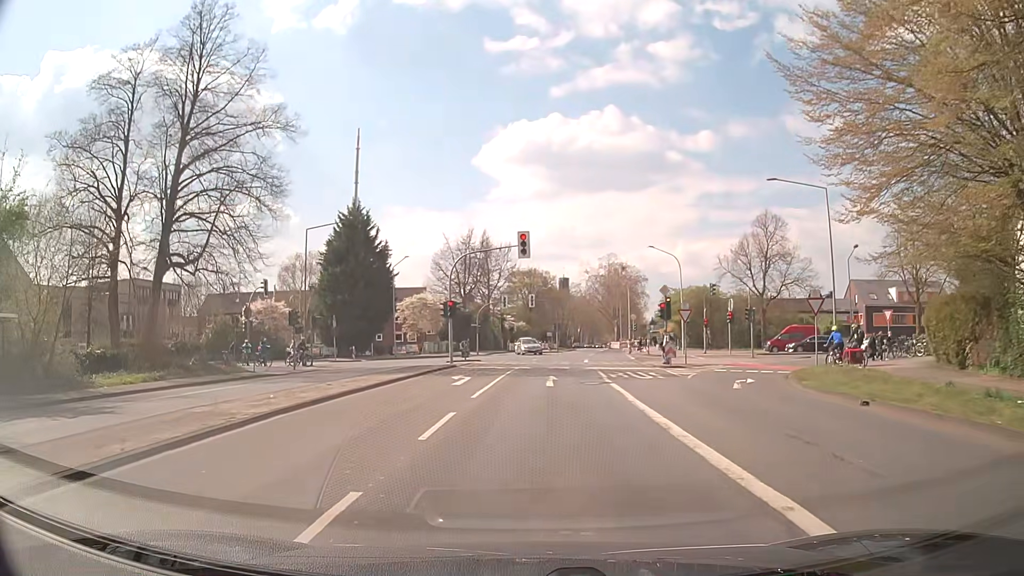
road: secondary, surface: asphalt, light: Day
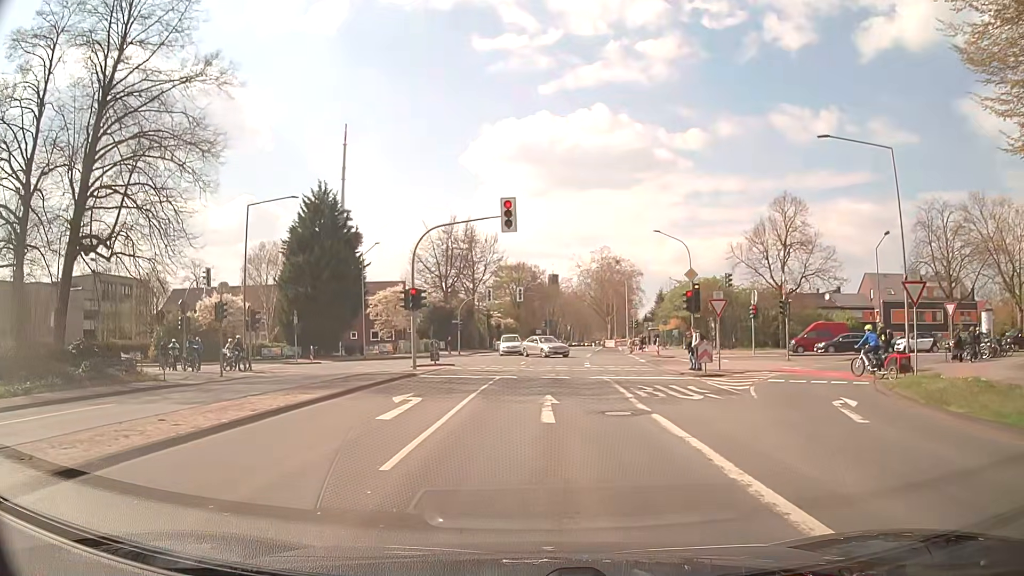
(0.0, +8.0) m; 0°
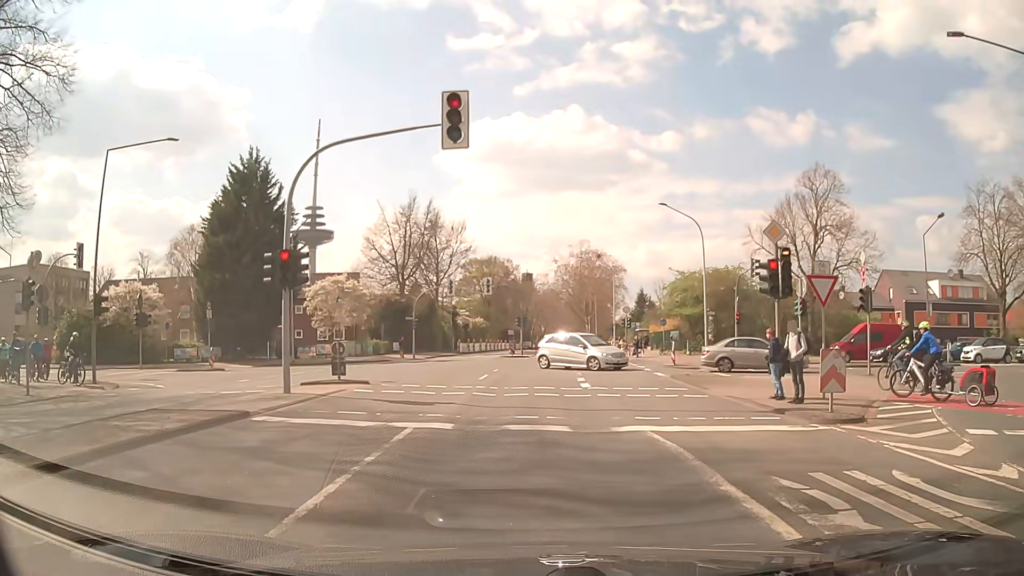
(+0.5, +11.8) m; +3°
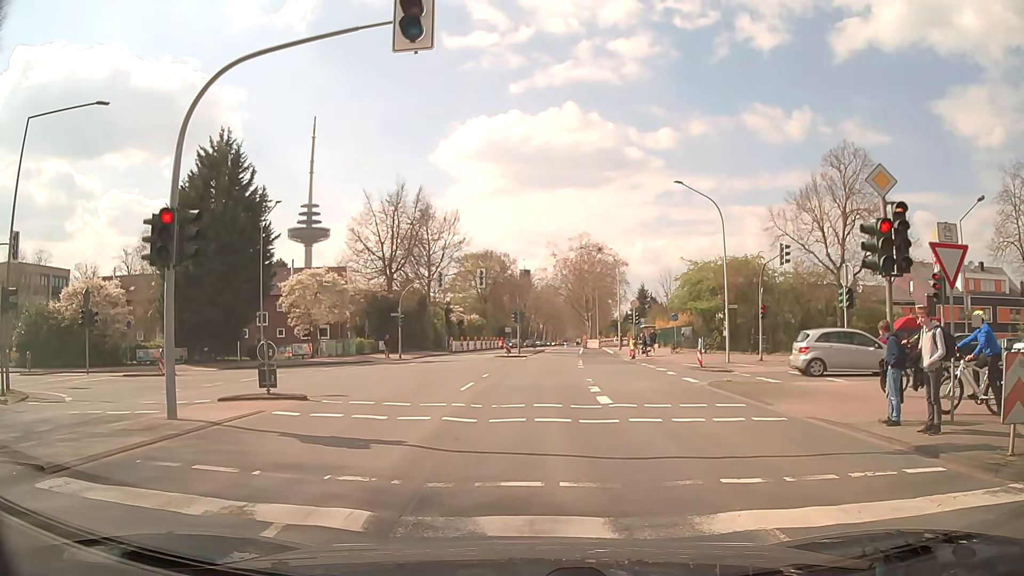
(0.0, +5.0) m; +1°
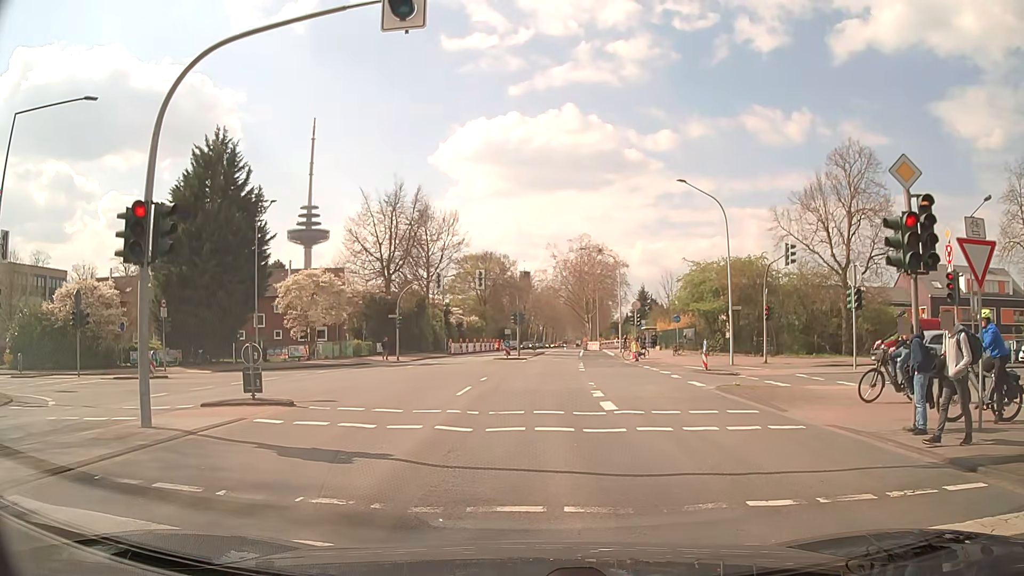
(0.0, +0.7) m; 0°
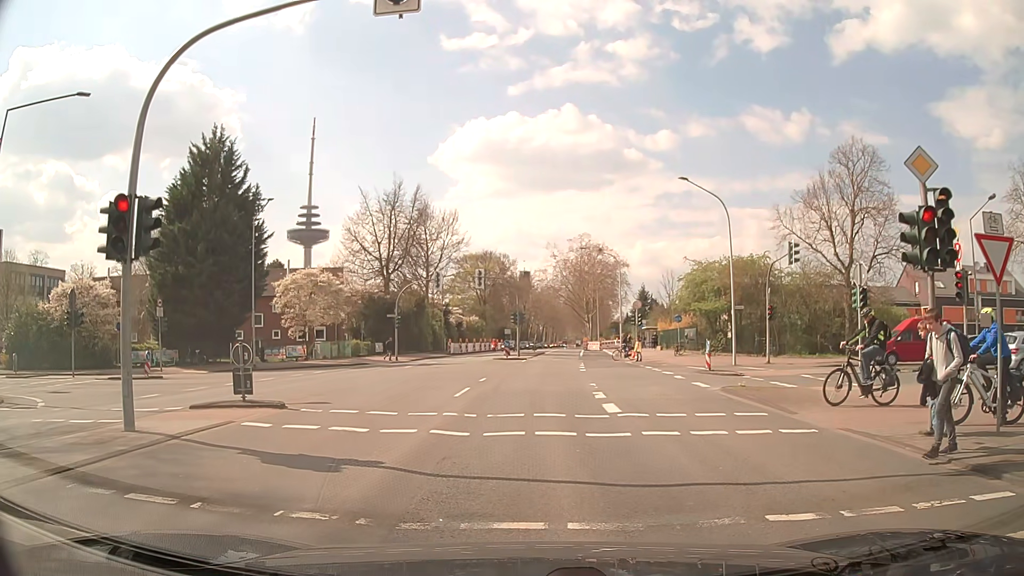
(0.0, +0.4) m; 0°
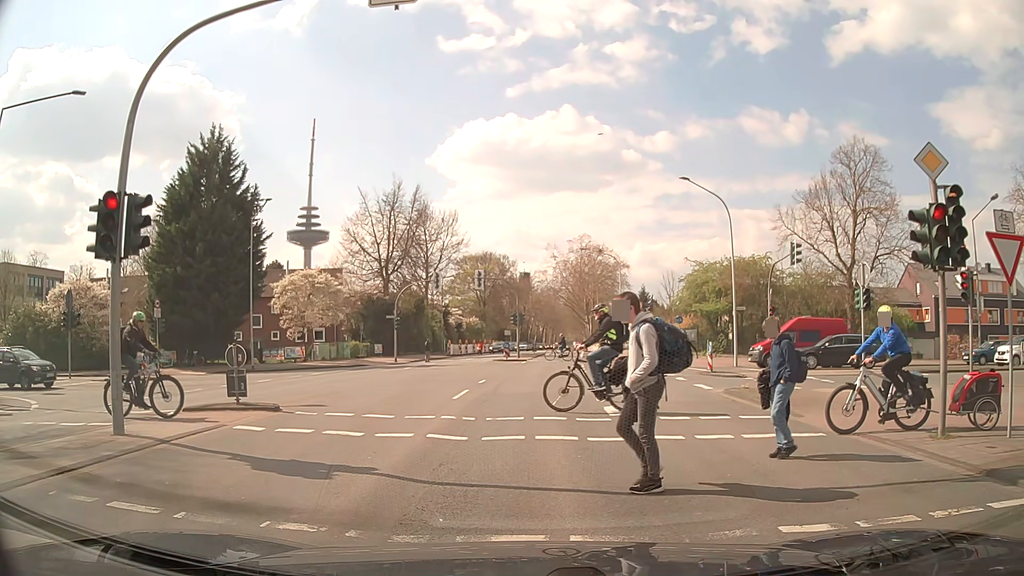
(0.0, +0.4) m; 0°
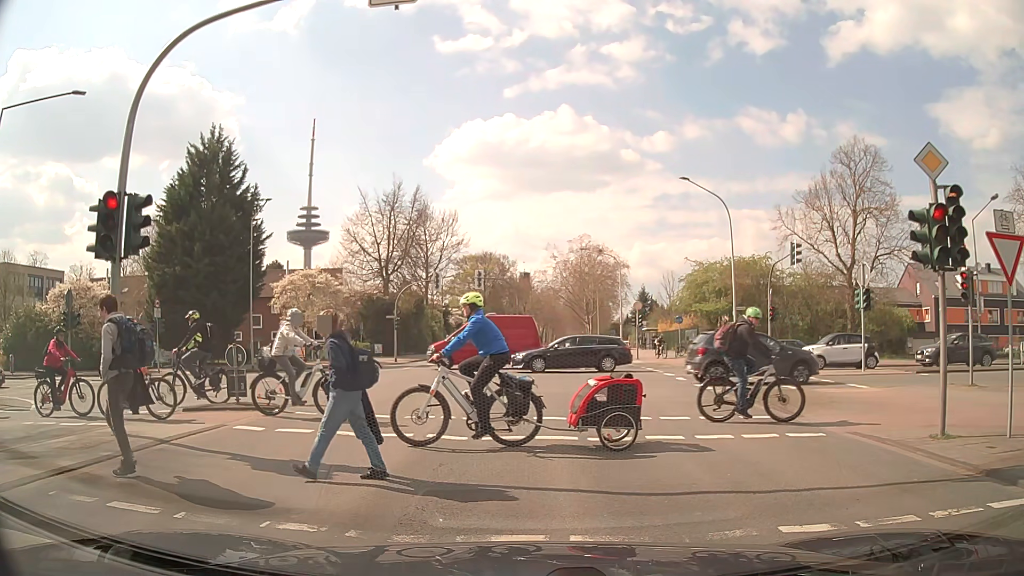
(0.0, 0.0) m; 0°
(0, +10) (0, +20) (0, +30) (+1, +40) (+1, +50) (+2, +60) (+2, +70) (+3, +80) (+4, +90) (+4, +100) m
